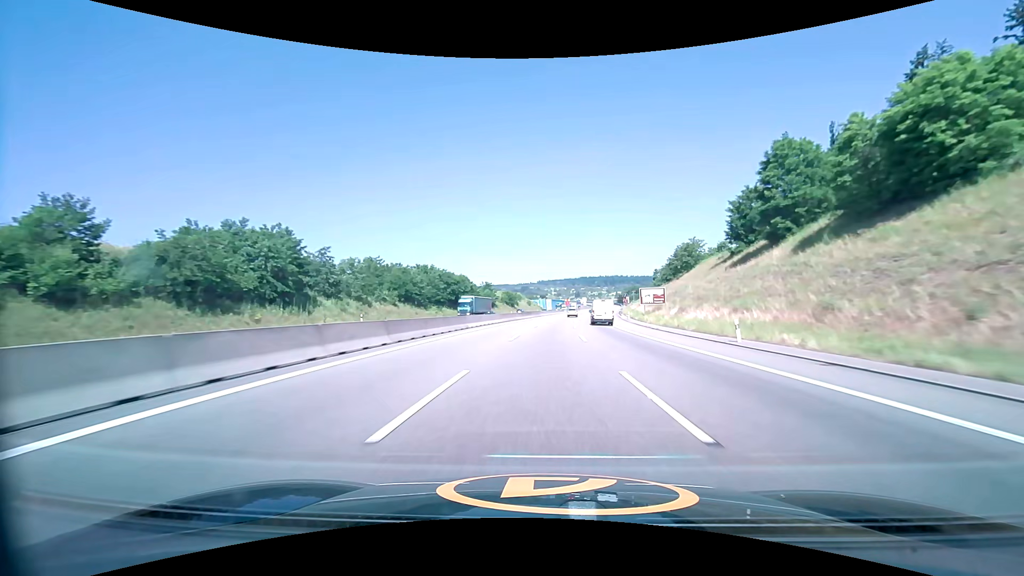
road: motorway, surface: asphalt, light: Day
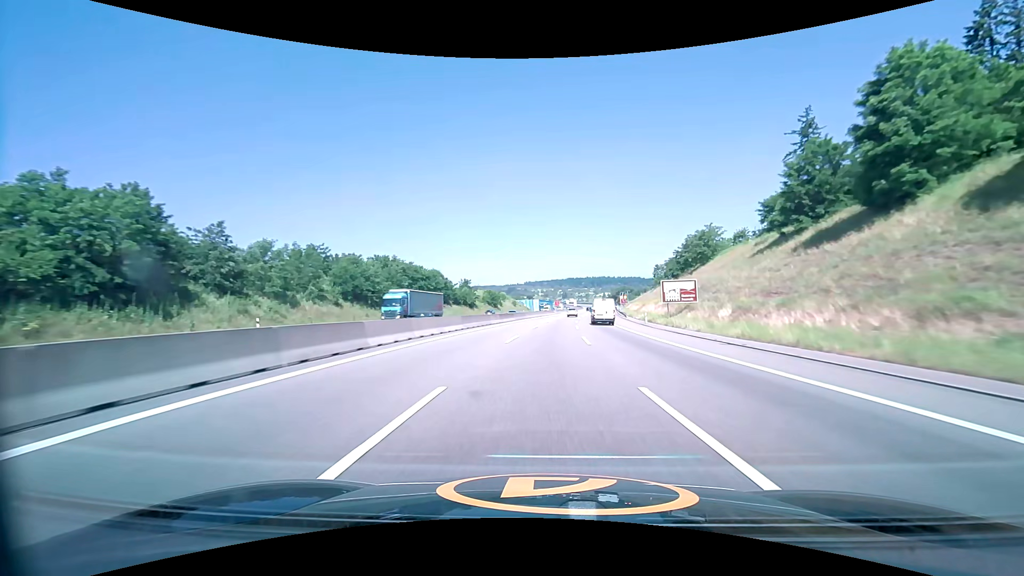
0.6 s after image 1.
(+0.3, +20.3) m; +1°
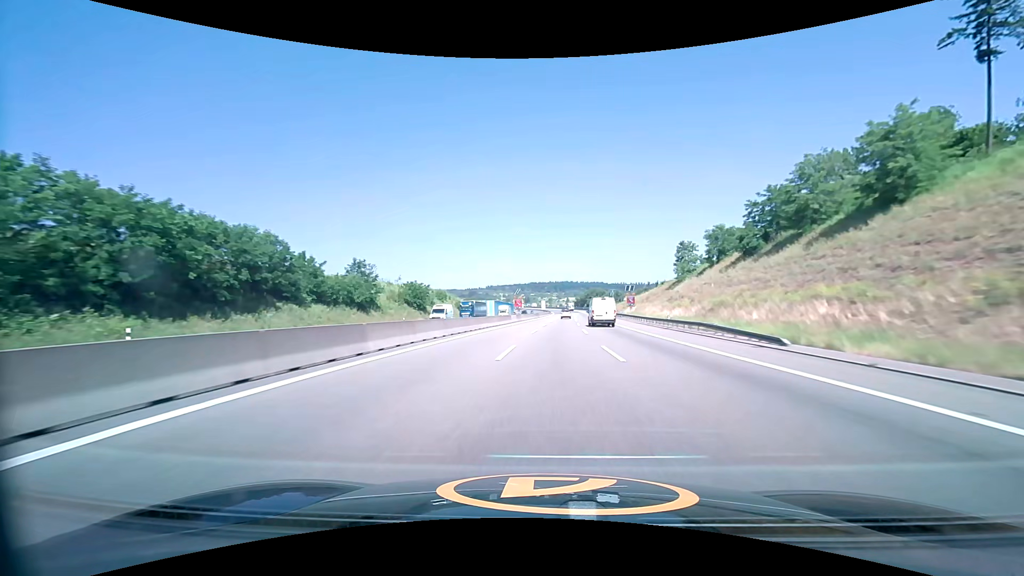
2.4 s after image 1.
(+2.3, +60.8) m; +4°
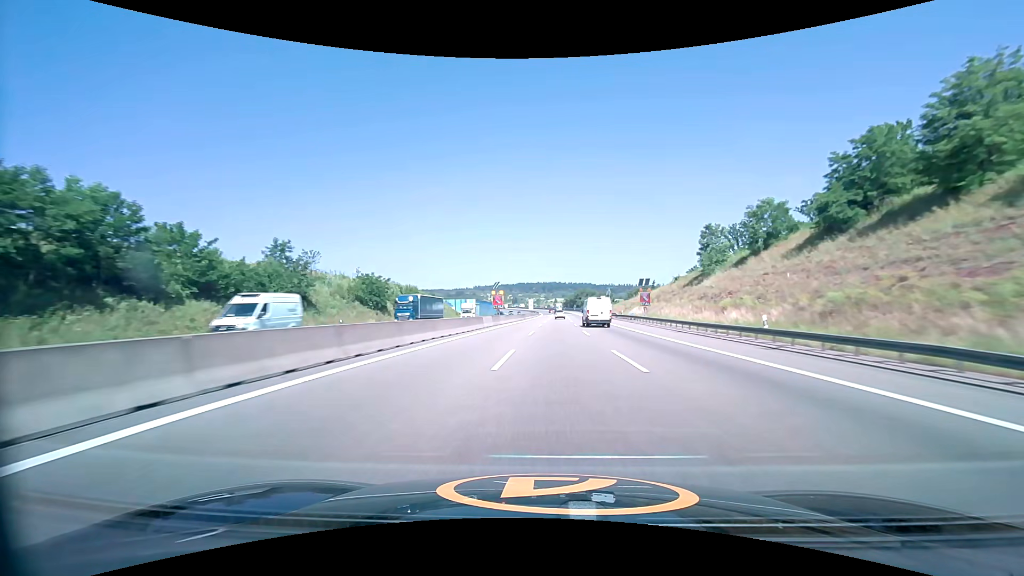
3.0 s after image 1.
(+0.2, +20.3) m; +1°
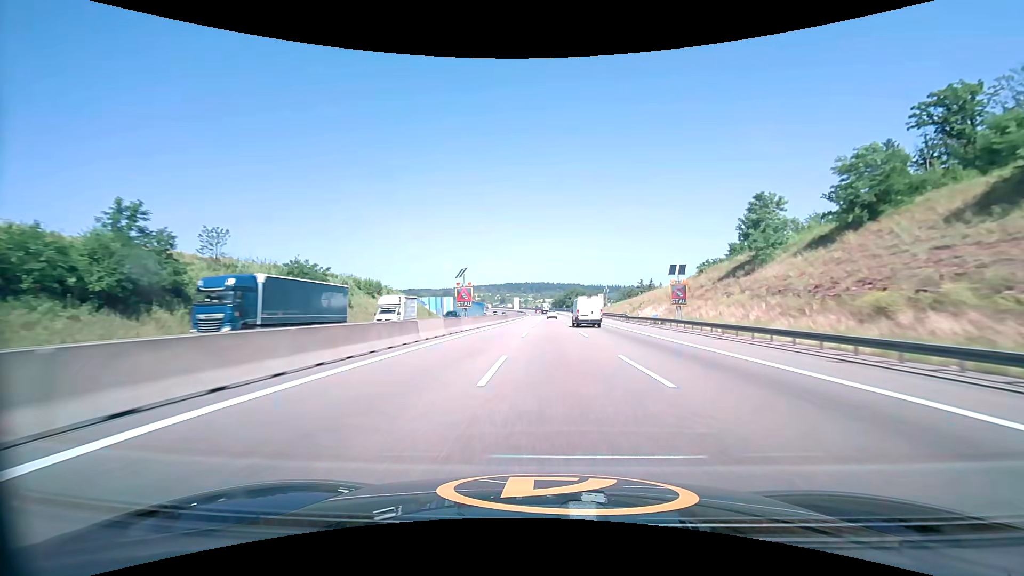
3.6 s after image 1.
(+0.3, +20.3) m; +1°
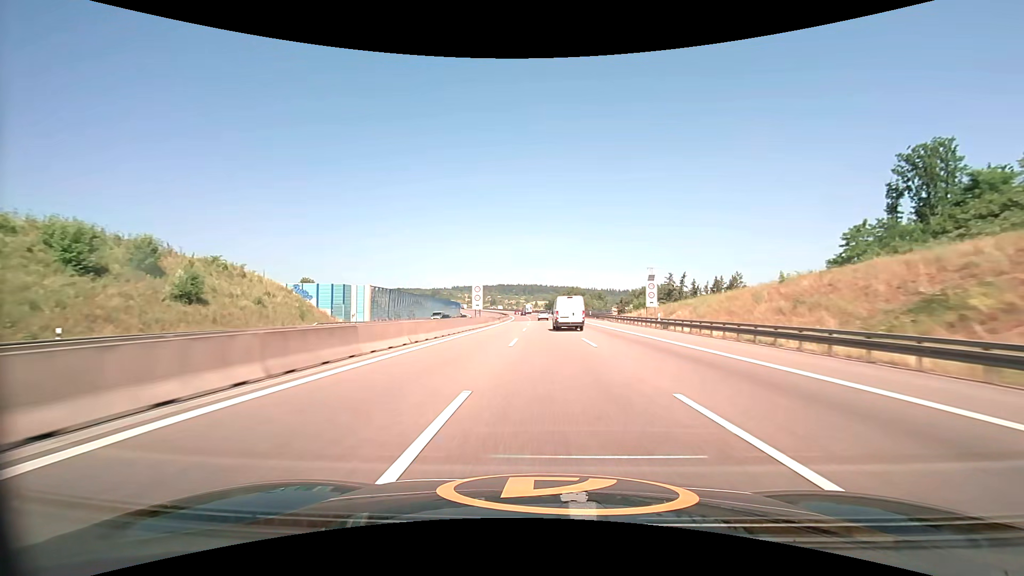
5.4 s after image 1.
(+0.9, +60.9) m; +1°
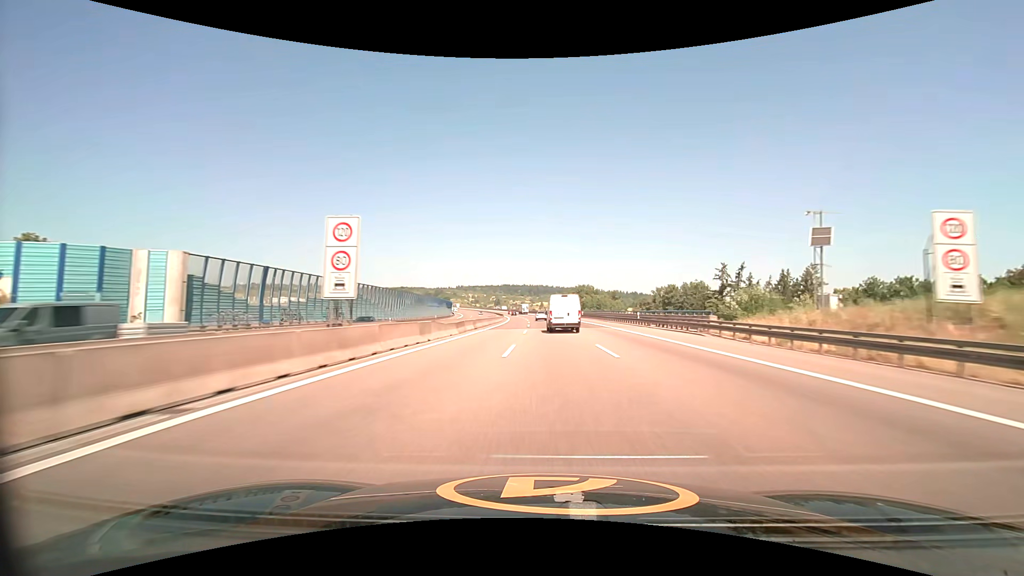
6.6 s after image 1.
(-0.1, +40.8) m; -1°
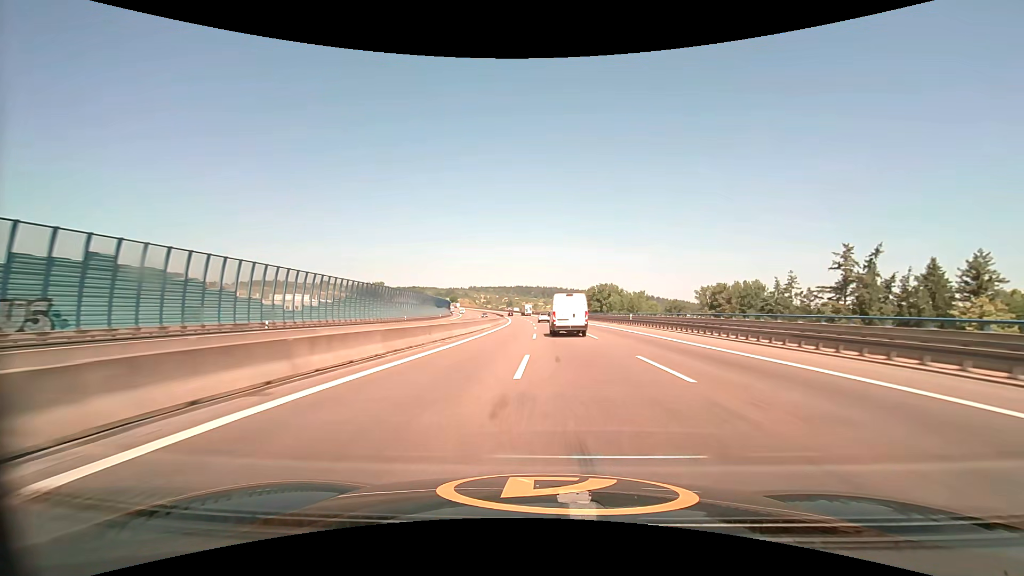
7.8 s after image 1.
(-0.5, +41.1) m; -2°
(0, +10) (0, +20) (0, +30) (-1, +40) (-1, +50) (-2, +60) (-2, +70) (-3, +80) (-3, +90) (-4, +100) m
